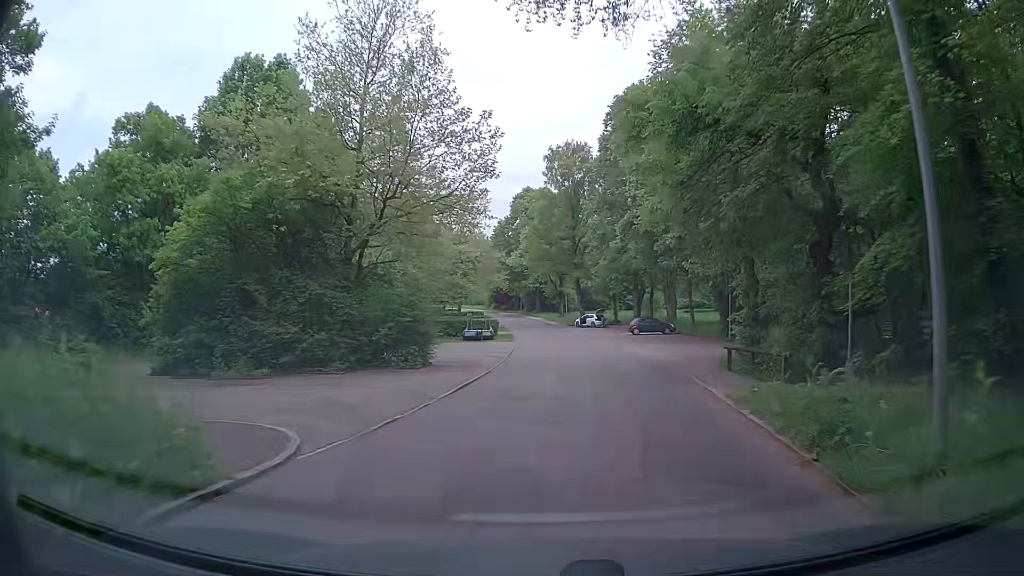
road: tertiary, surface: asphalt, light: Day
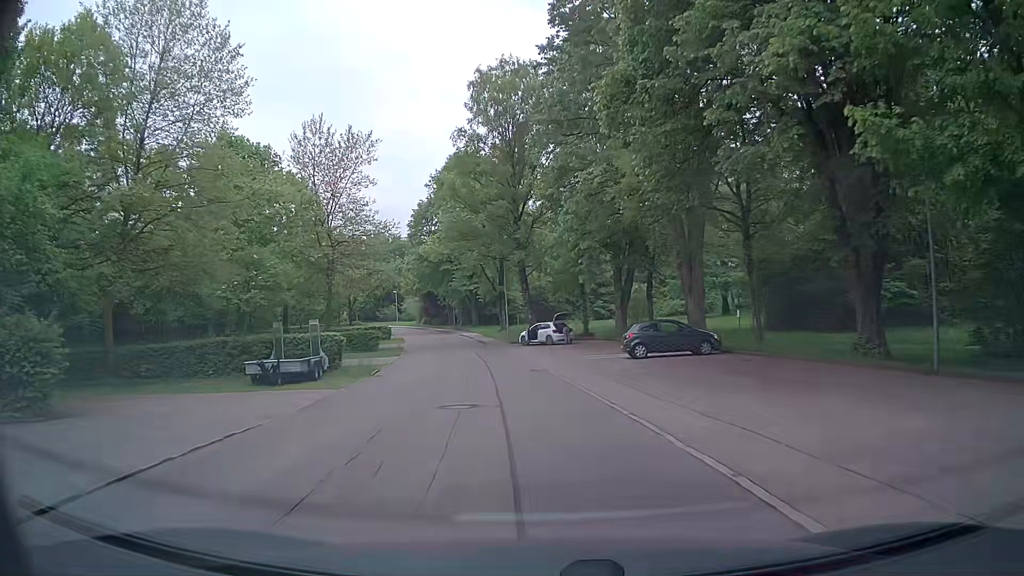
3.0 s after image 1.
(+1.5, +29.8) m; +2°
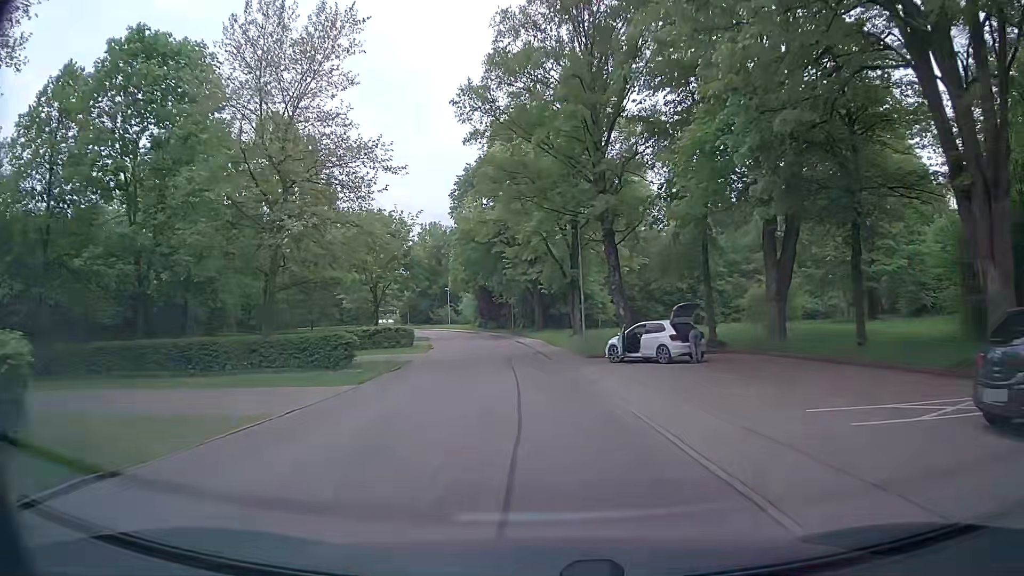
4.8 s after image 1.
(-1.1, +19.9) m; -7°
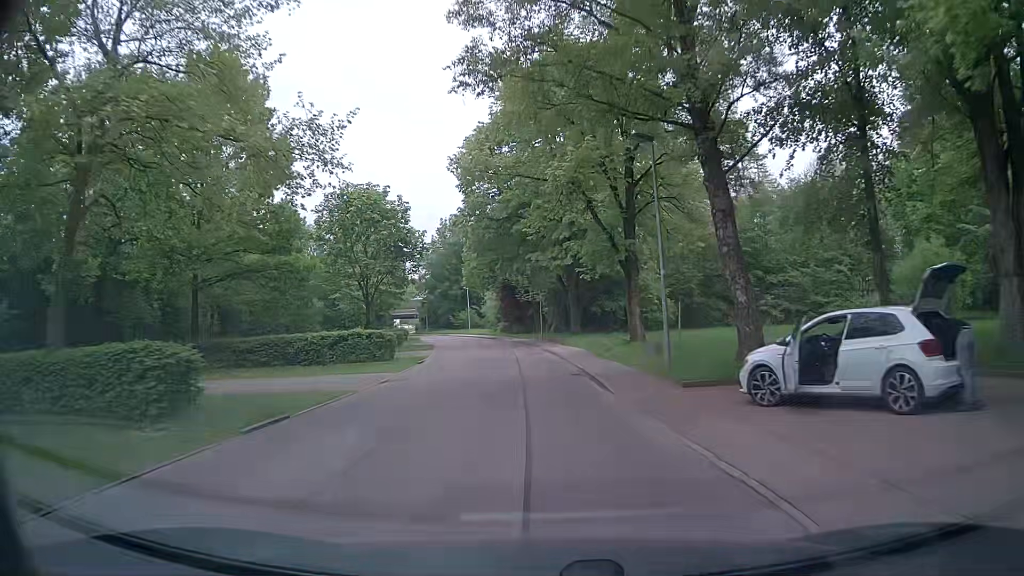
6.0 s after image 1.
(-0.3, +14.1) m; -3°
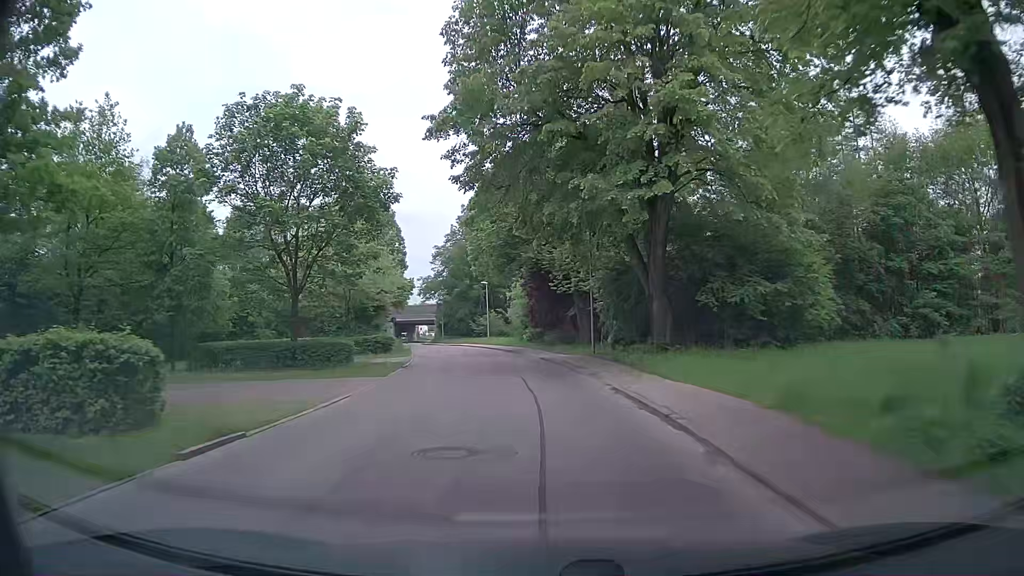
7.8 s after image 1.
(-0.6, +21.8) m; -3°
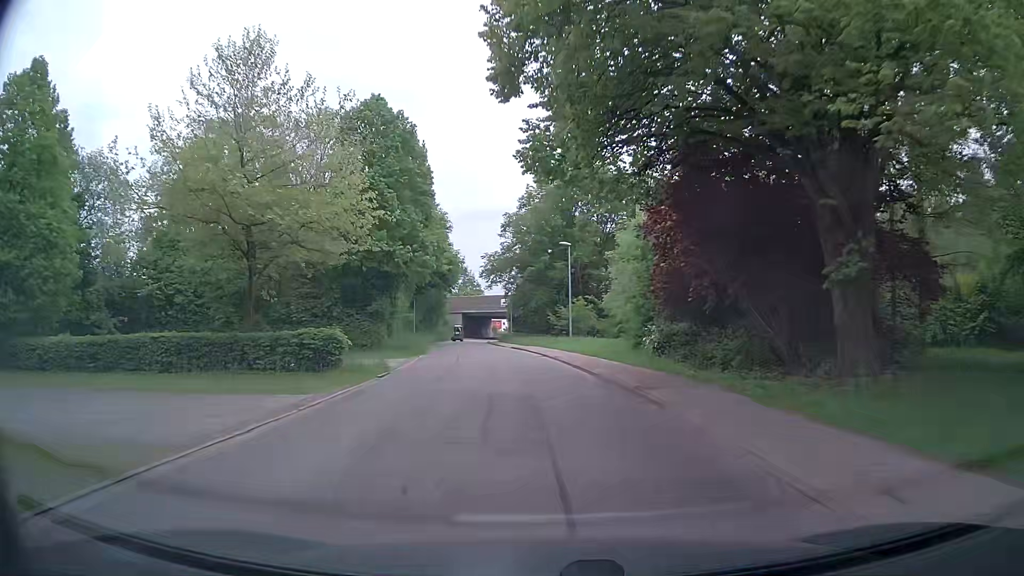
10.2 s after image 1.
(-1.5, +28.0) m; -7°
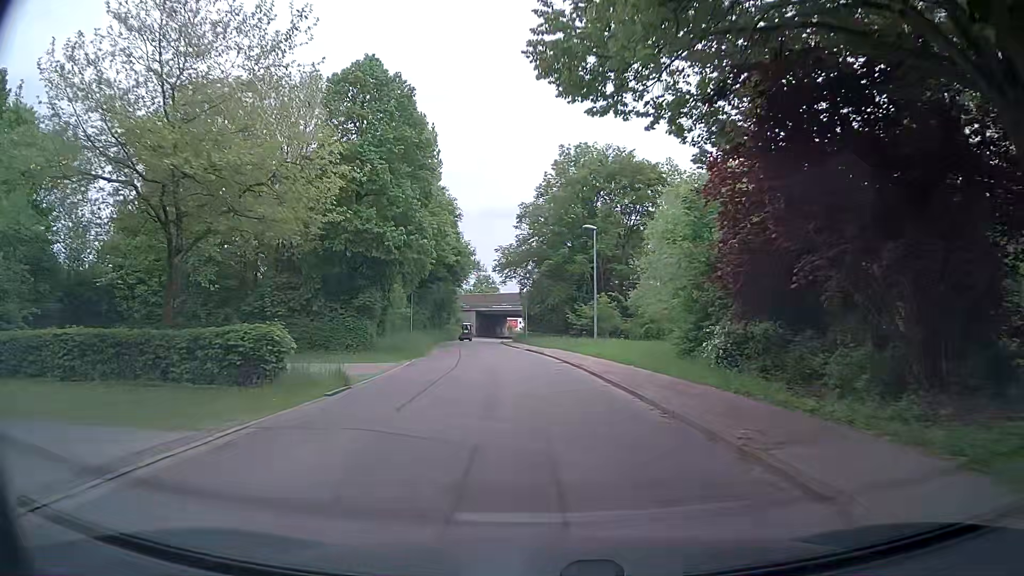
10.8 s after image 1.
(-0.1, +6.2) m; -1°
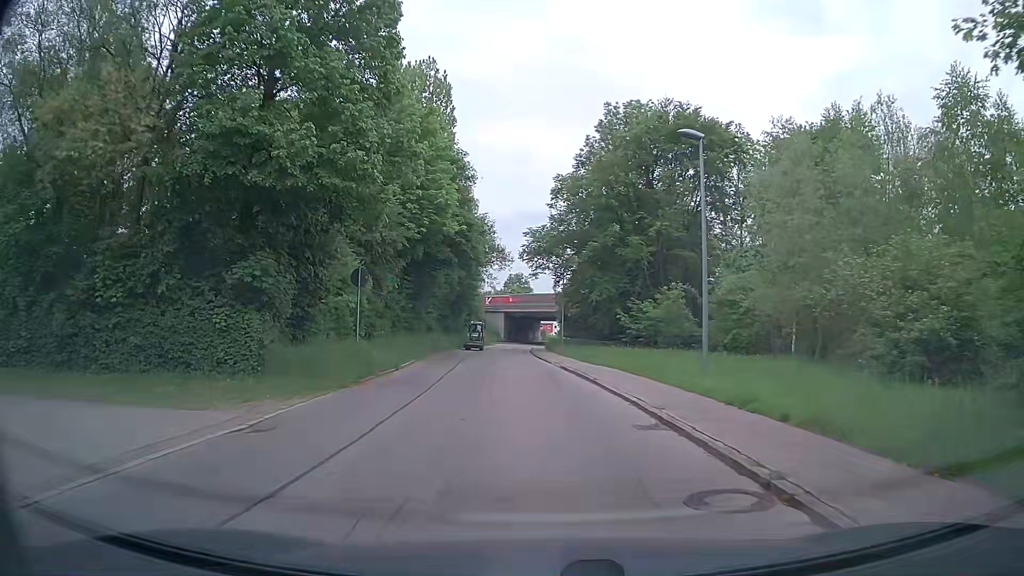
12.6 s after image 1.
(-0.5, +16.2) m; -3°
(0, +10) (-1, +20) (-1, +30) (-2, +40) (-3, +50) (-3, +60) (-3, +70) (-3, +80) (-3, +90) (-5, +99) m
